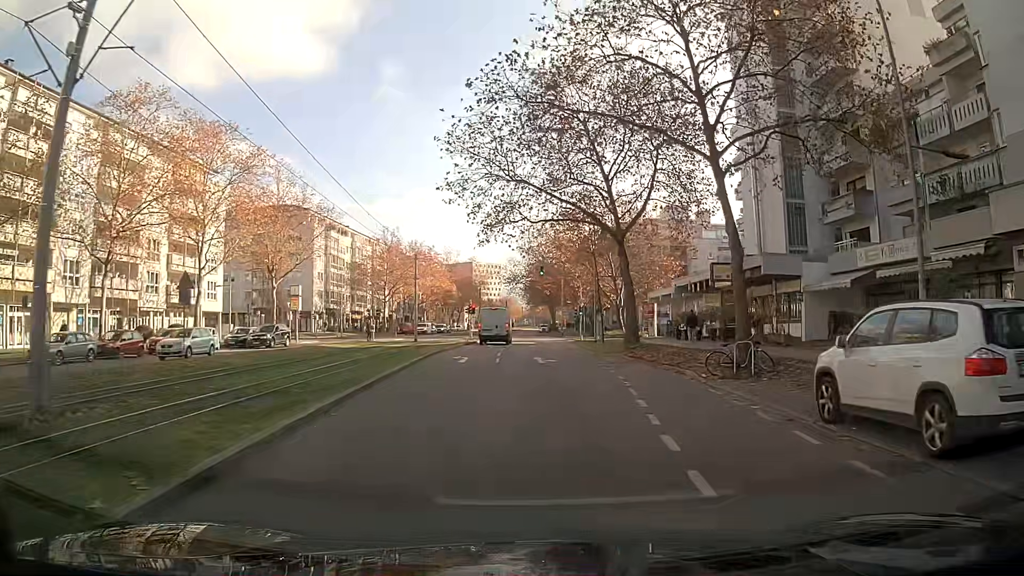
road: tertiary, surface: asphalt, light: Day
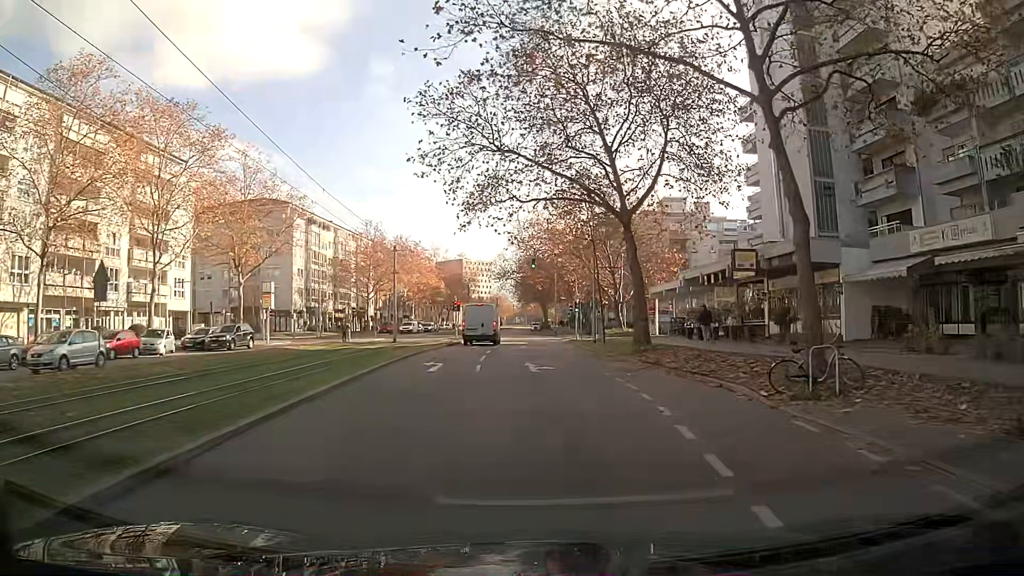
(0.0, +5.5) m; 0°
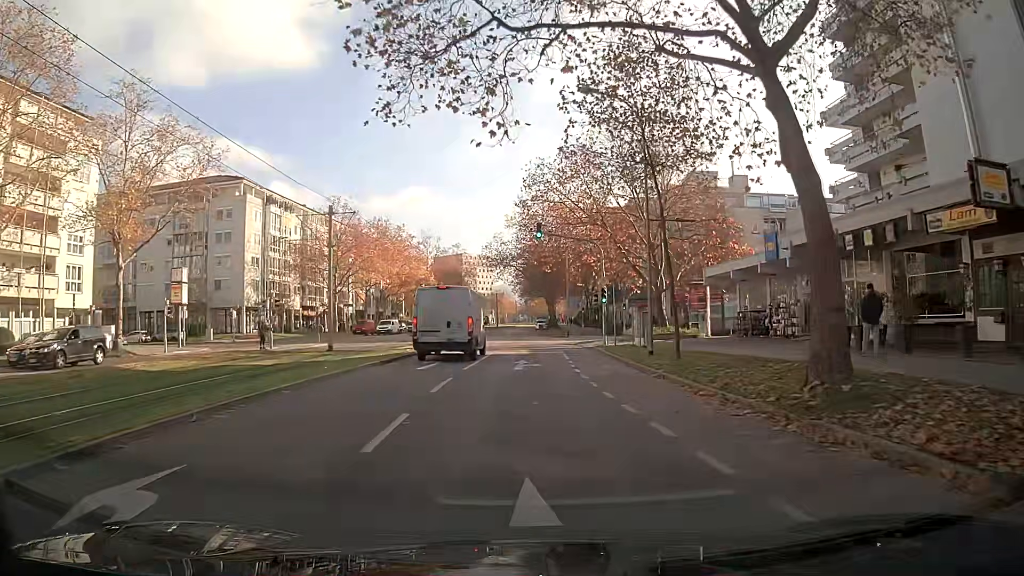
(0.0, +18.1) m; 0°
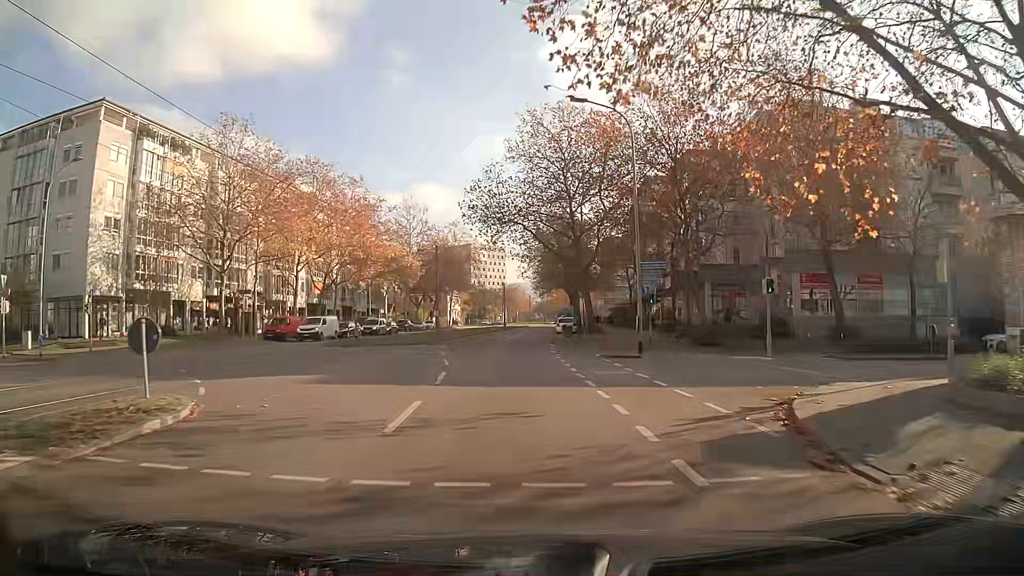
(0.0, +33.3) m; -1°
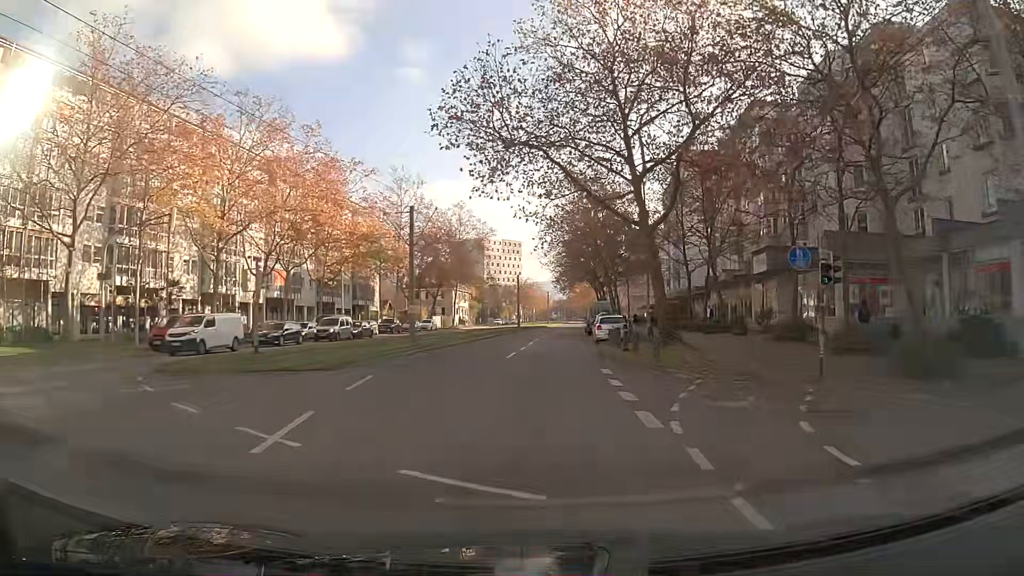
(-0.4, +19.4) m; -1°
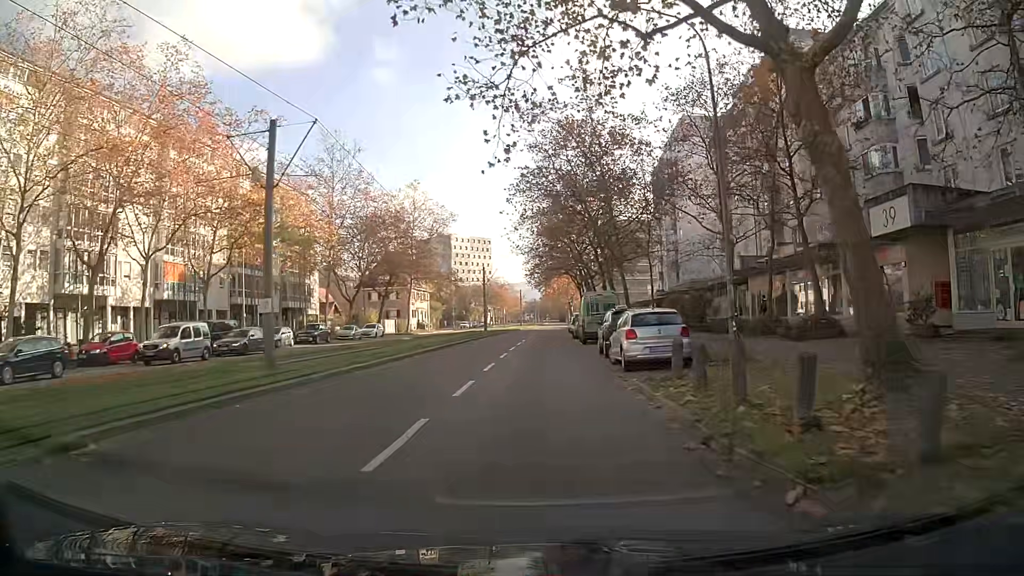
(+0.4, +17.3) m; +2°
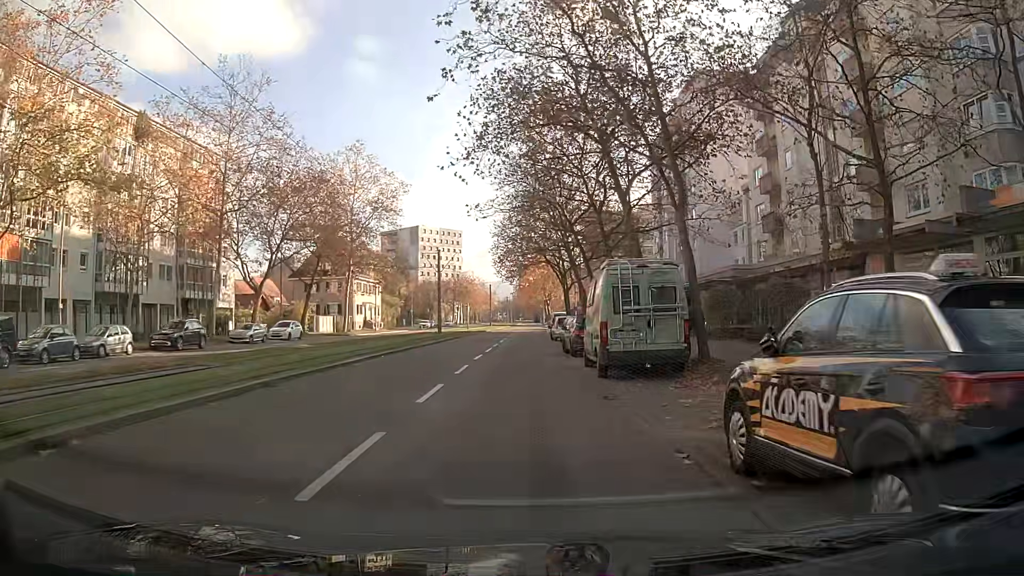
(+0.3, +18.3) m; +2°
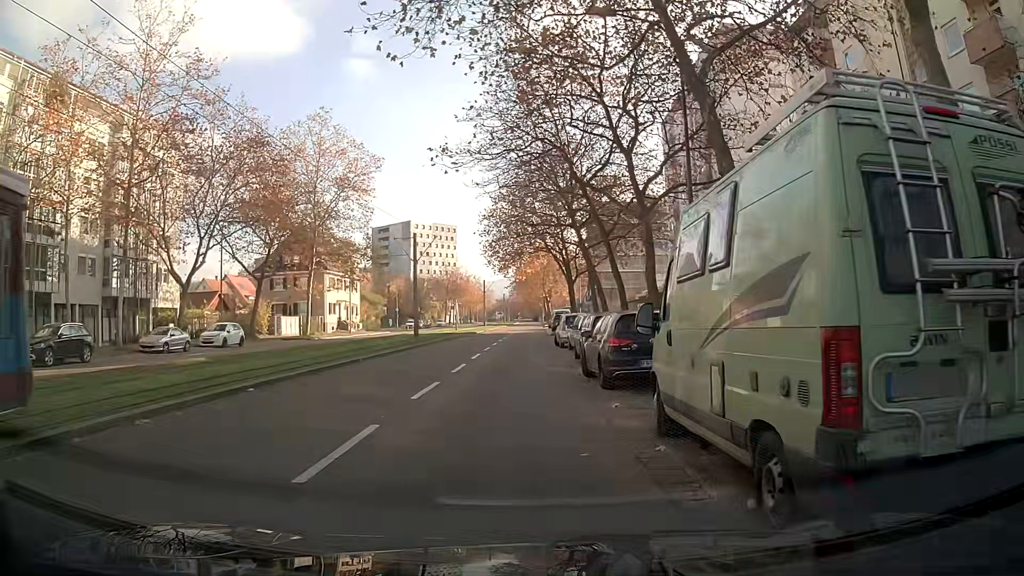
(+0.1, +10.9) m; 0°
